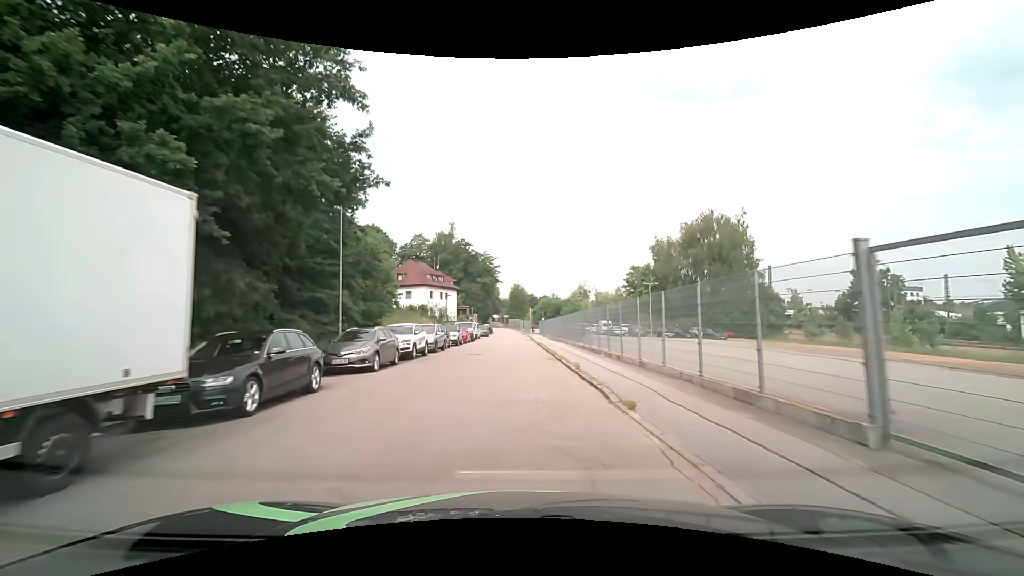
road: residential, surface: asphalt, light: Day
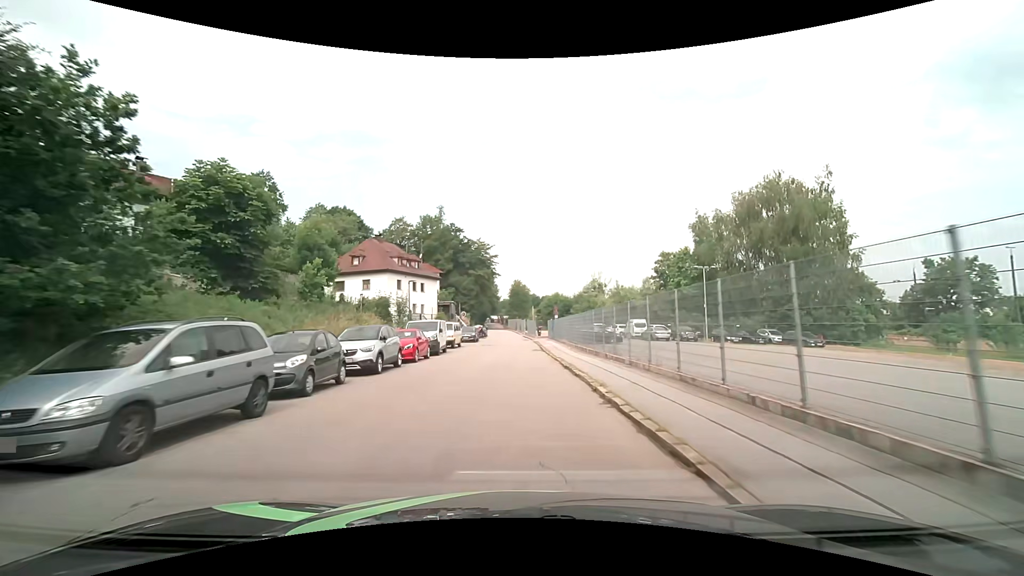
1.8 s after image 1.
(+0.1, +21.5) m; 0°
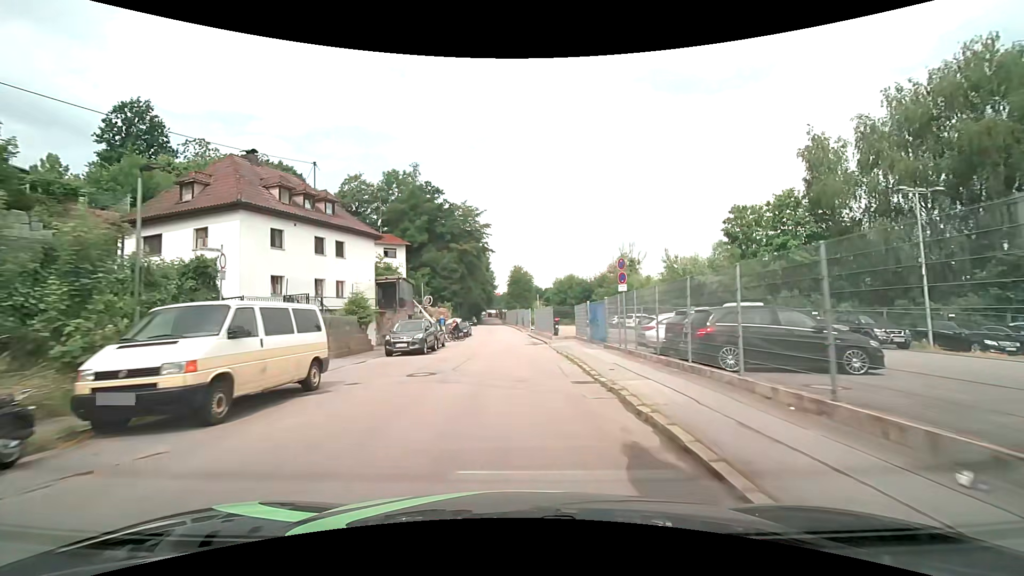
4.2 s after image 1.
(-0.1, +28.3) m; 0°
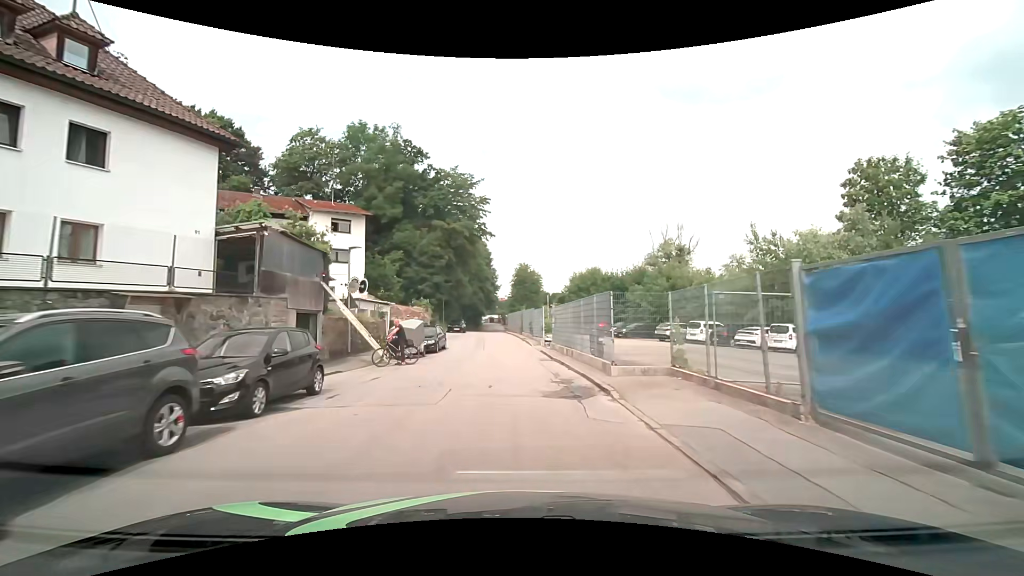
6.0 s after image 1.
(-0.3, +19.7) m; -1°
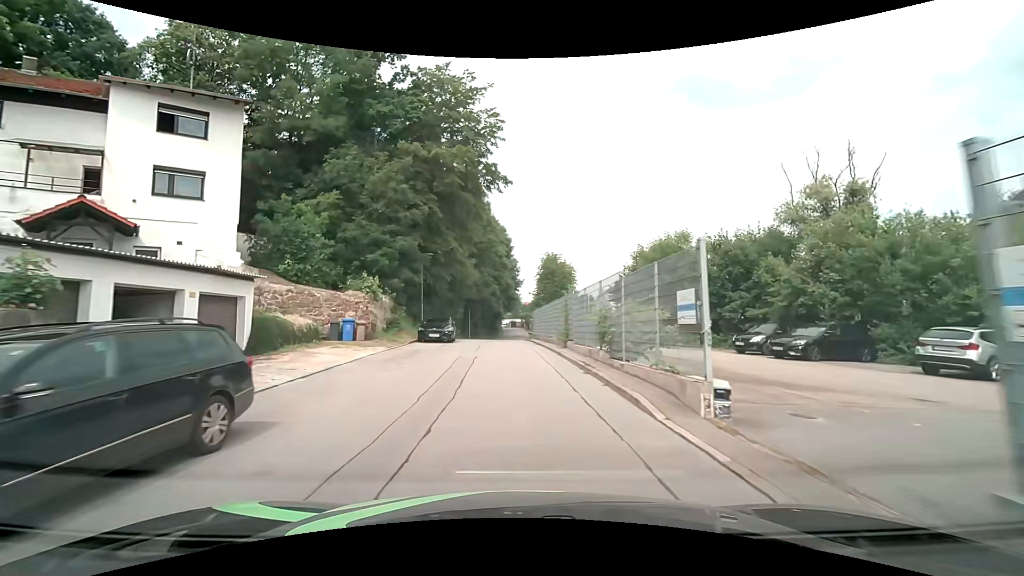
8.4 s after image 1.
(-0.7, +24.2) m; -3°
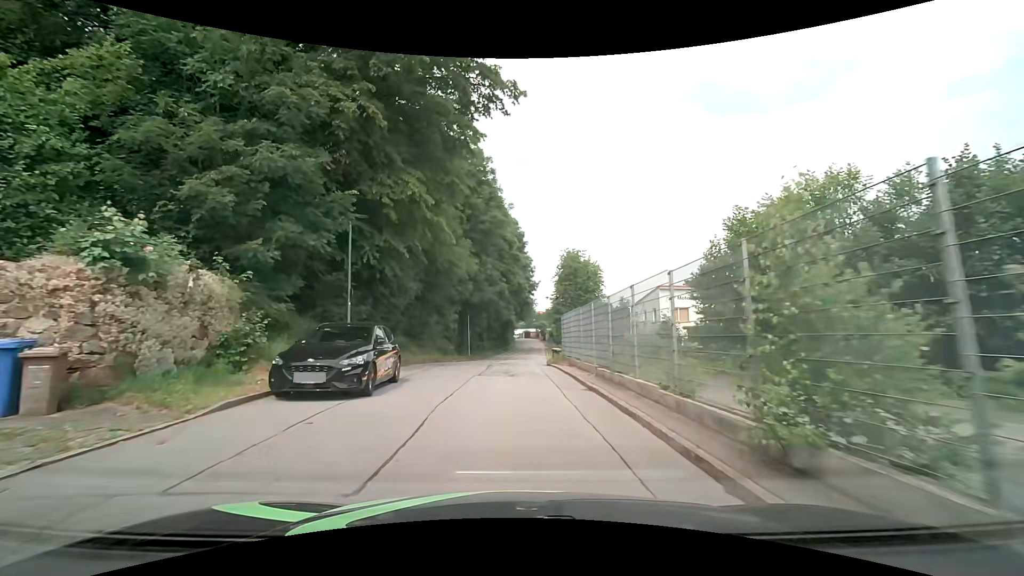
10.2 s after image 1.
(-0.2, +16.0) m; -1°
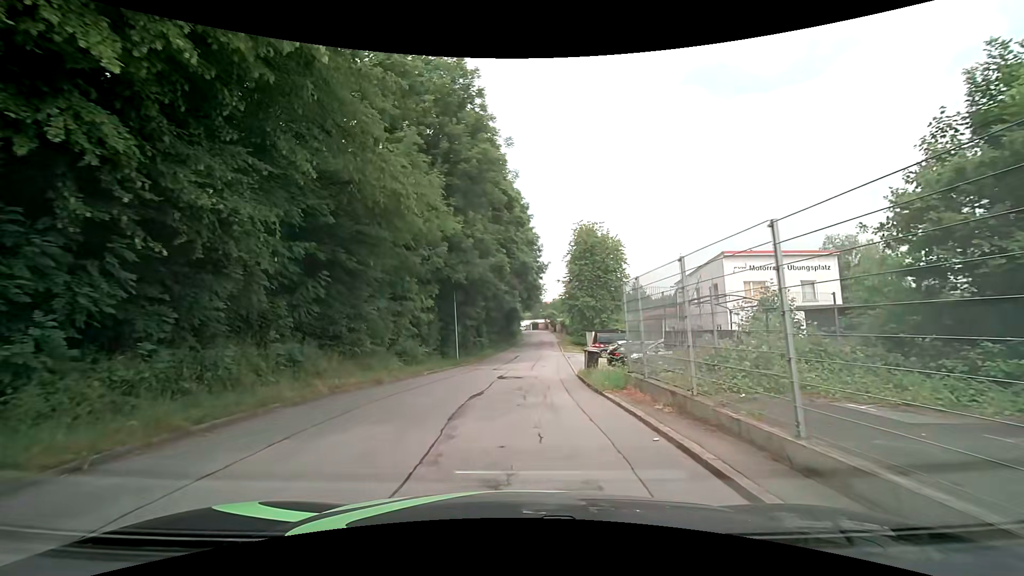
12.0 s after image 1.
(-0.1, +13.3) m; -1°
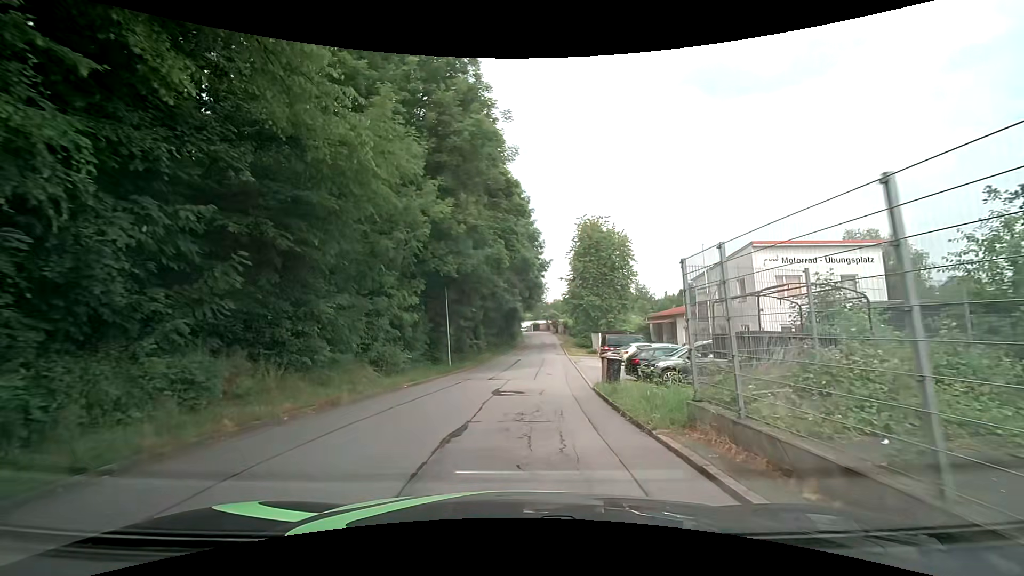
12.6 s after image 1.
(0.0, +4.0) m; -1°
